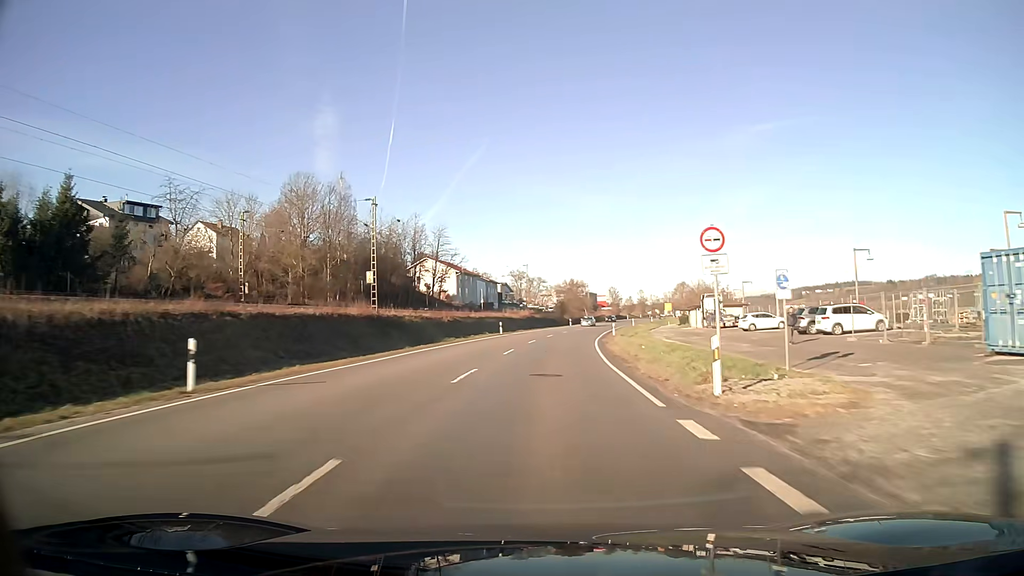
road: primary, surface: asphalt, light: Day
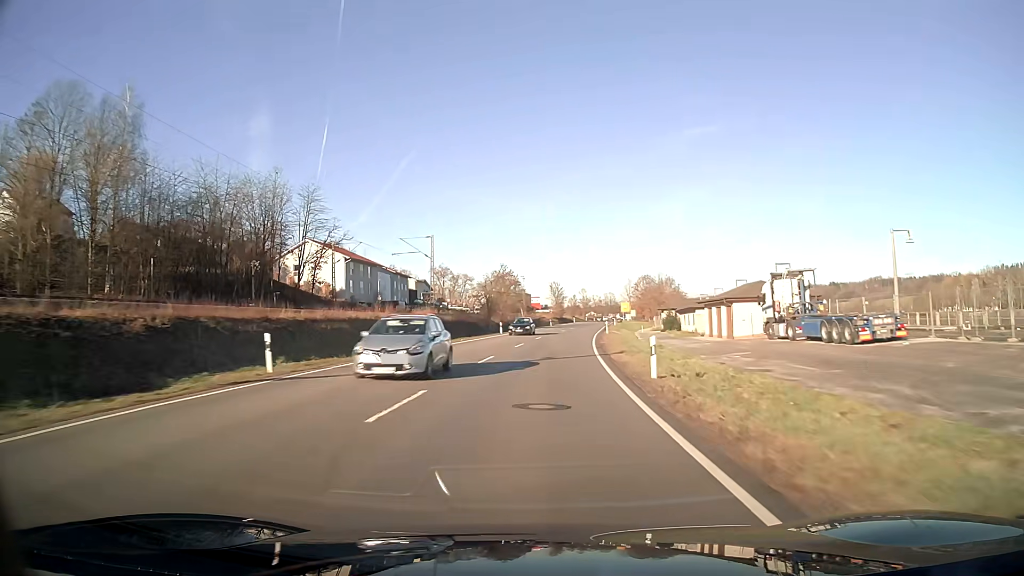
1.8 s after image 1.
(+2.2, +41.6) m; +6°
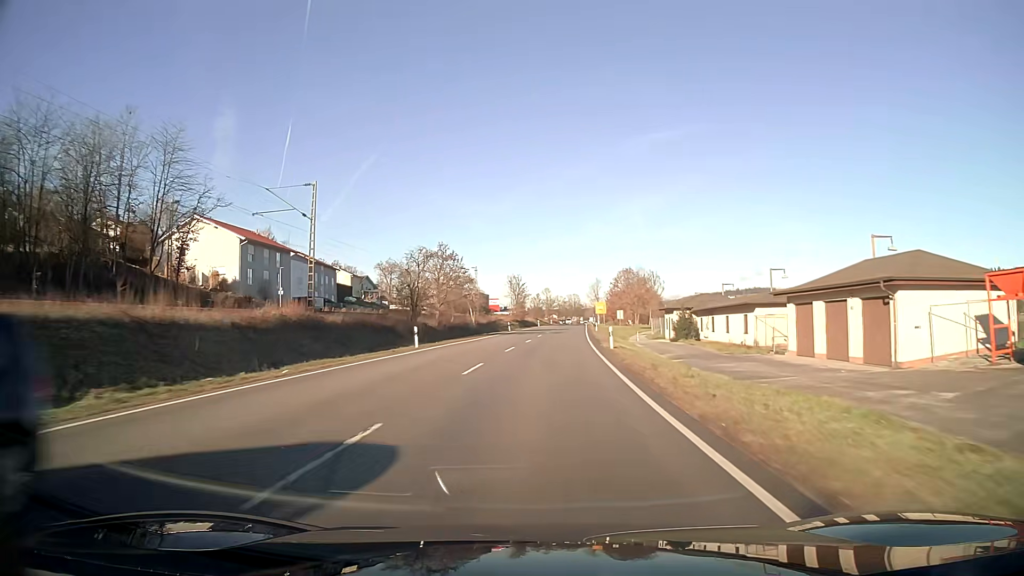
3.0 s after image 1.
(+0.8, +28.1) m; +3°
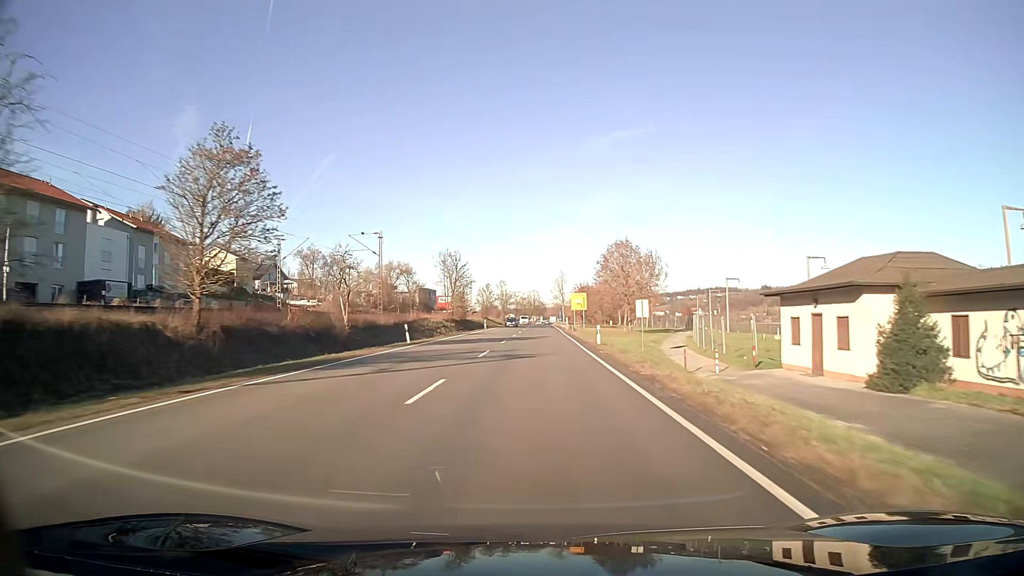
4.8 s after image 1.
(+1.4, +42.3) m; +3°
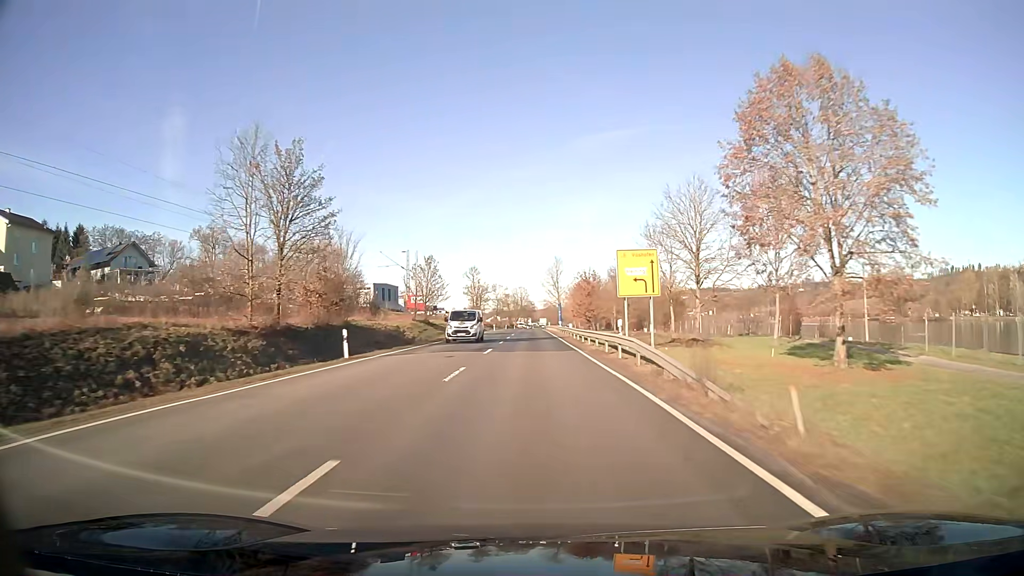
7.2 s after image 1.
(+0.5, +56.3) m; +1°
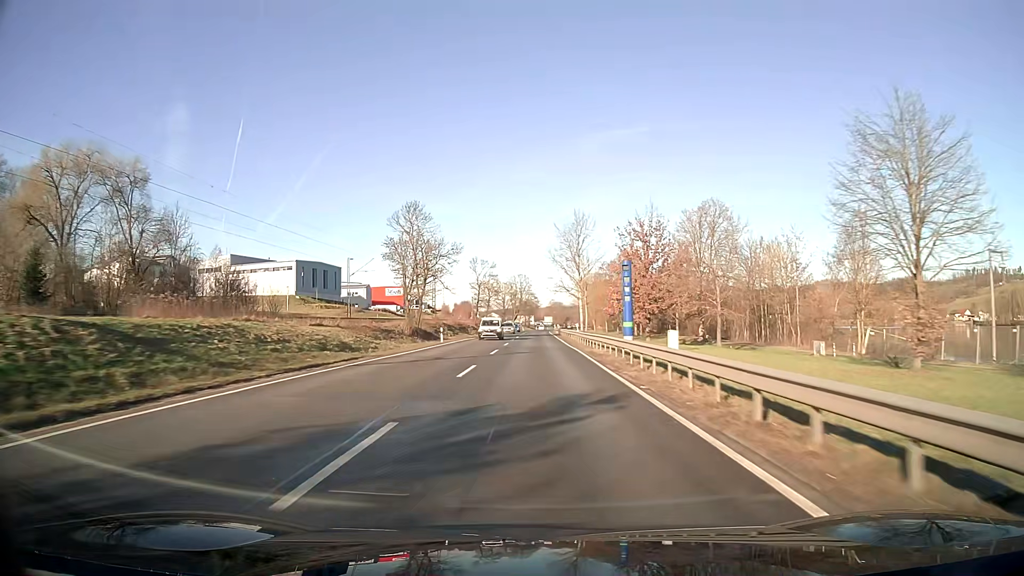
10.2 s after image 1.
(-0.2, +70.7) m; 0°
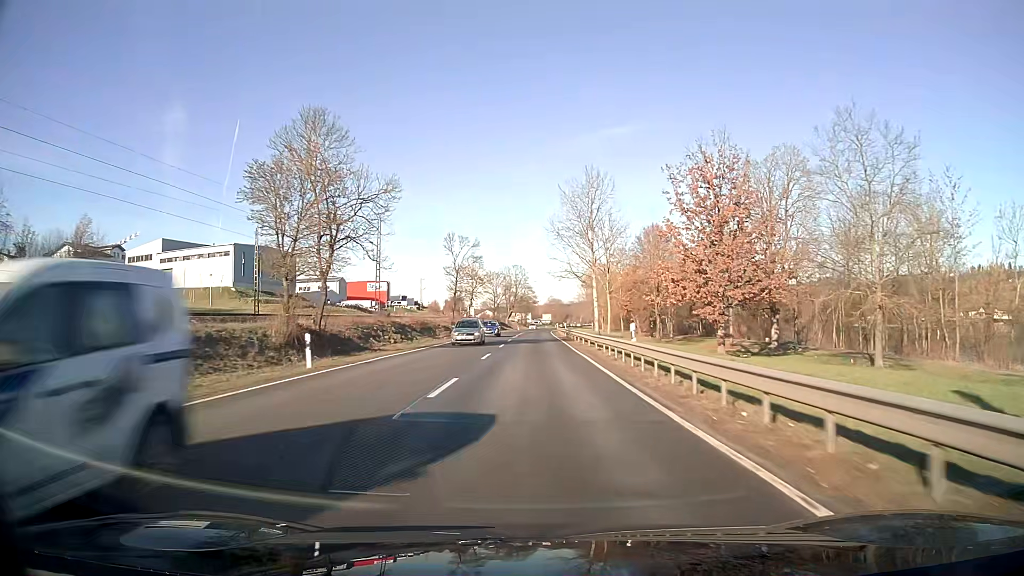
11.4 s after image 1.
(0.0, +28.5) m; 0°
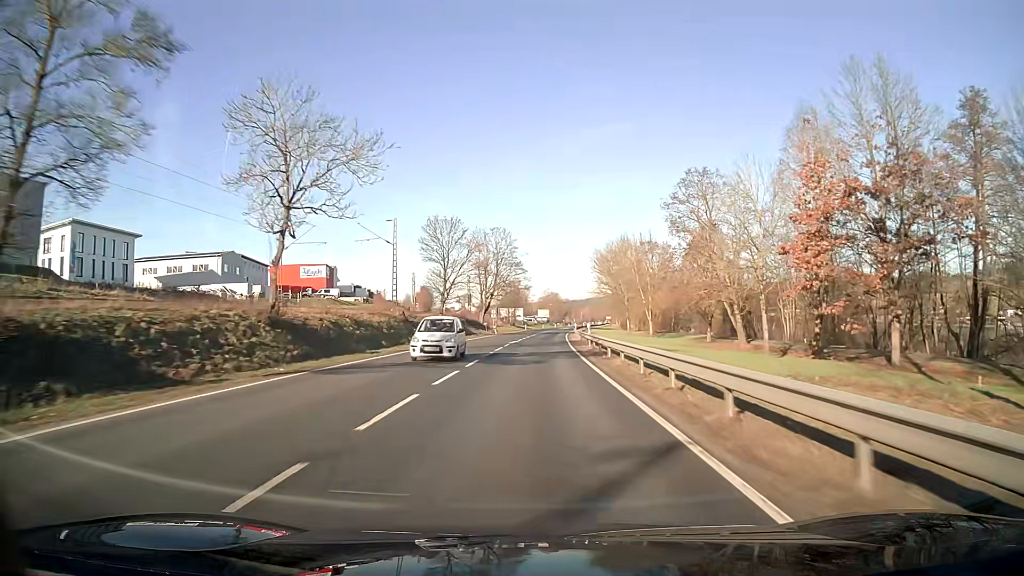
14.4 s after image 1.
(+0.4, +72.0) m; +1°
(0, +10) (0, +20) (0, +30) (0, +40) (+1, +50) (+1, +60) (+1, +70) (+2, +80) (+3, +90) (+3, +100) m
